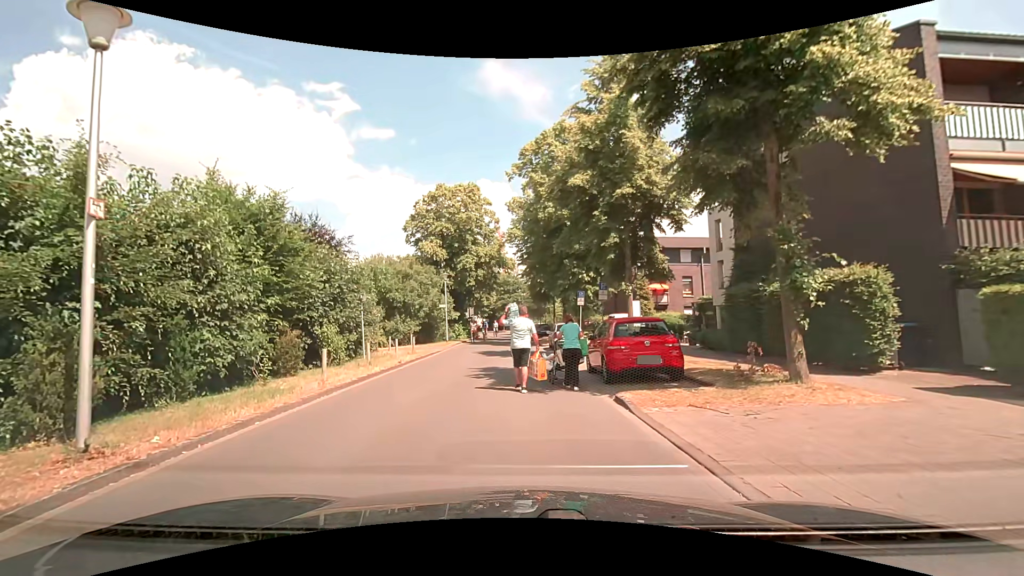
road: residential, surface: asphalt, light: Day
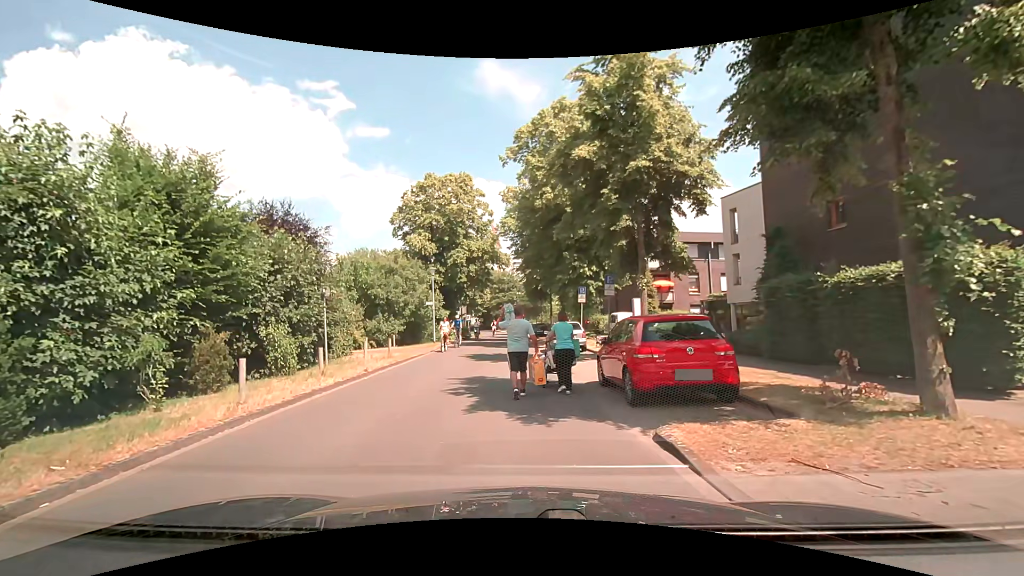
(0.0, +3.1) m; -2°
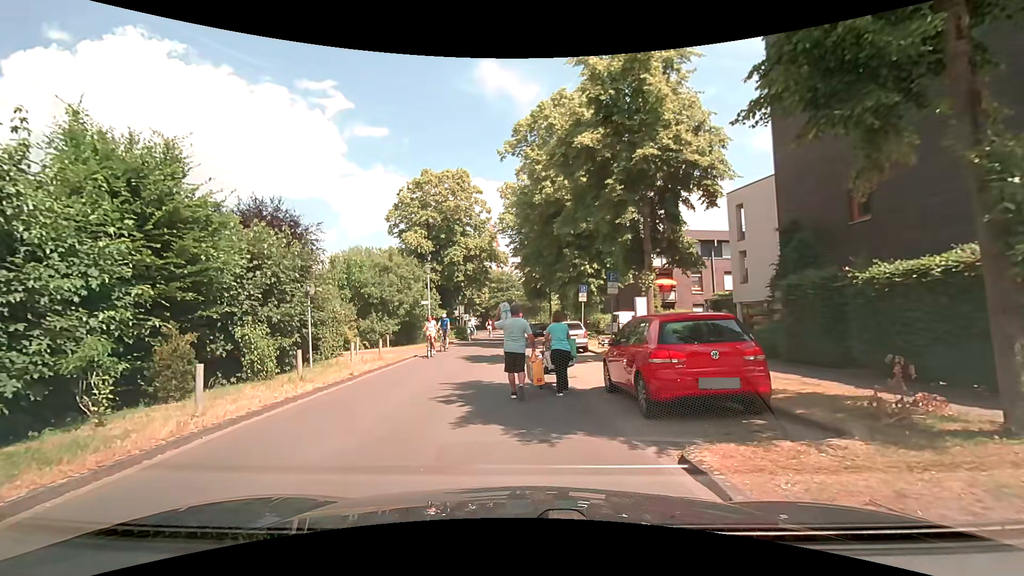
(0.0, +1.1) m; 0°
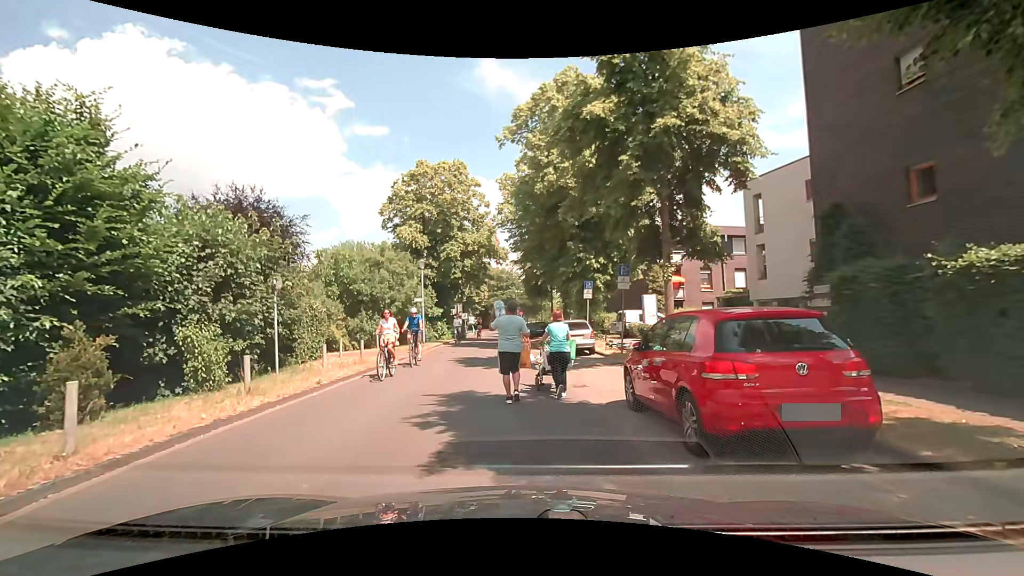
(+0.1, +2.0) m; +1°
